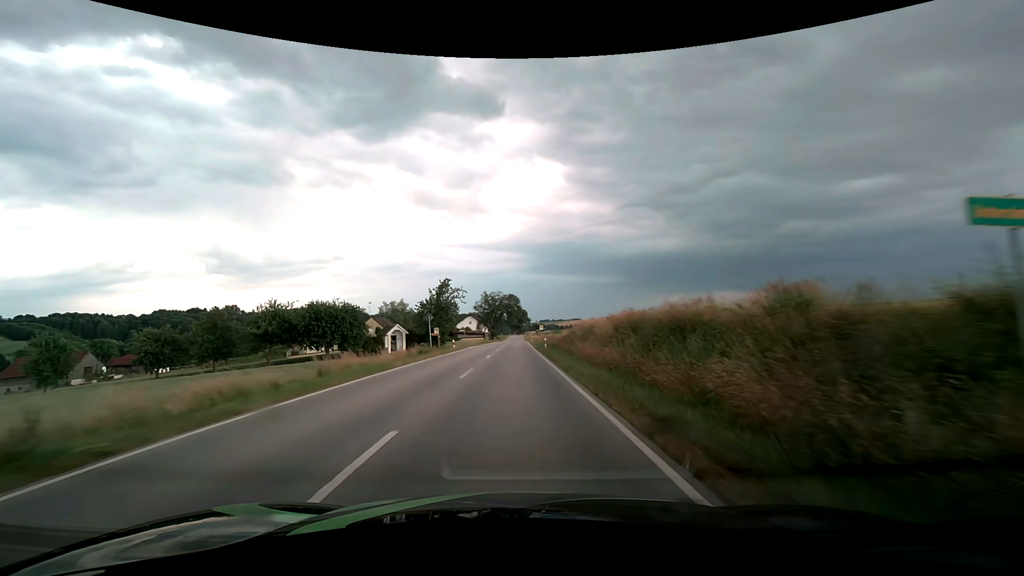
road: secondary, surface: asphalt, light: Day
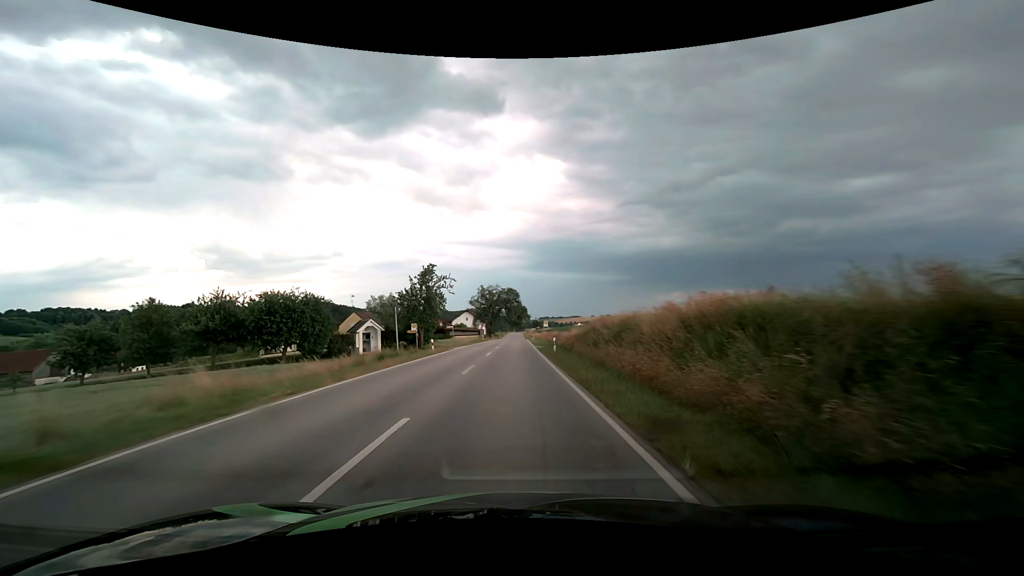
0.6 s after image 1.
(0.0, +11.1) m; 0°
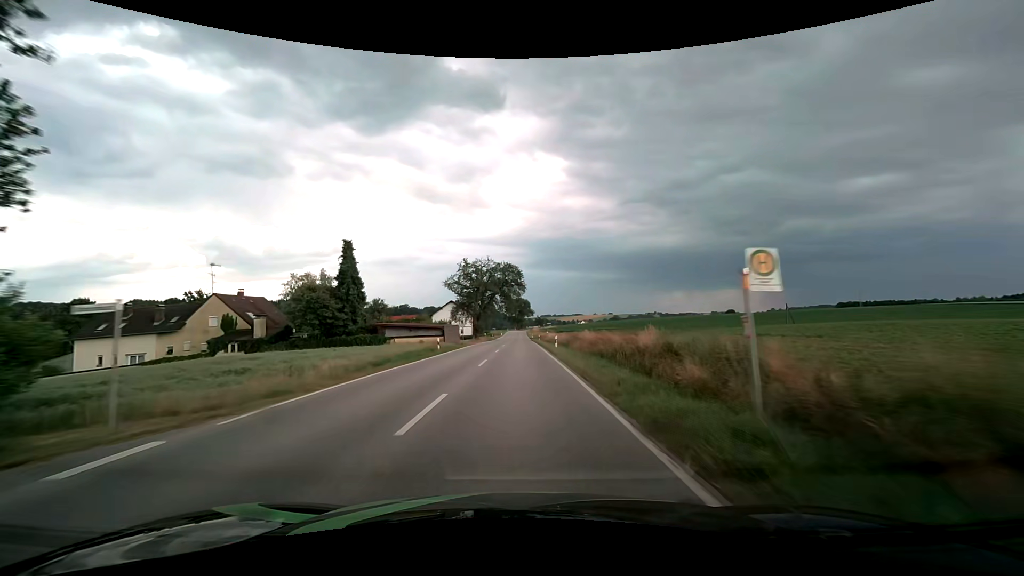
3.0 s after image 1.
(-0.2, +45.4) m; 0°
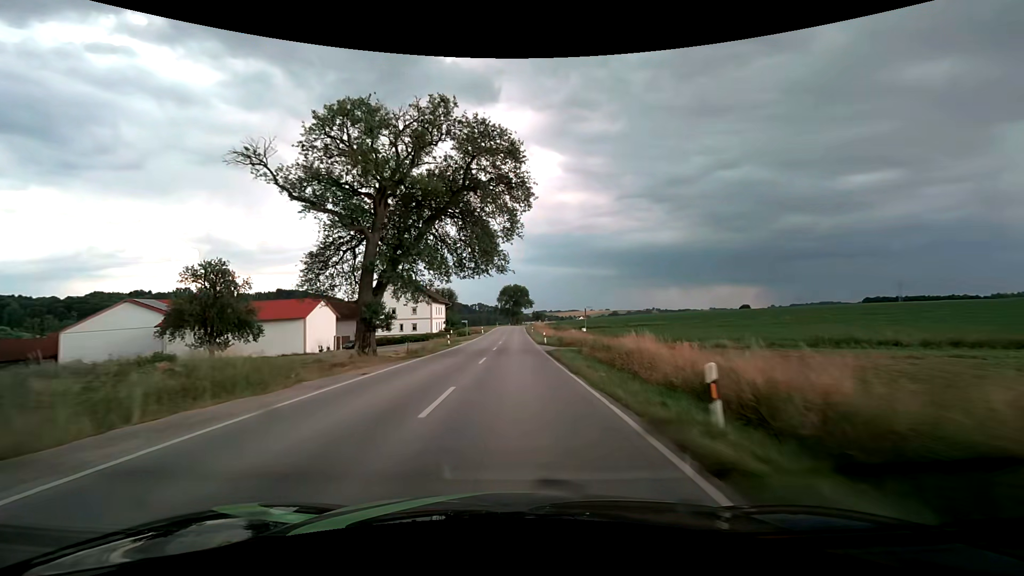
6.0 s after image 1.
(+0.3, +58.8) m; +1°
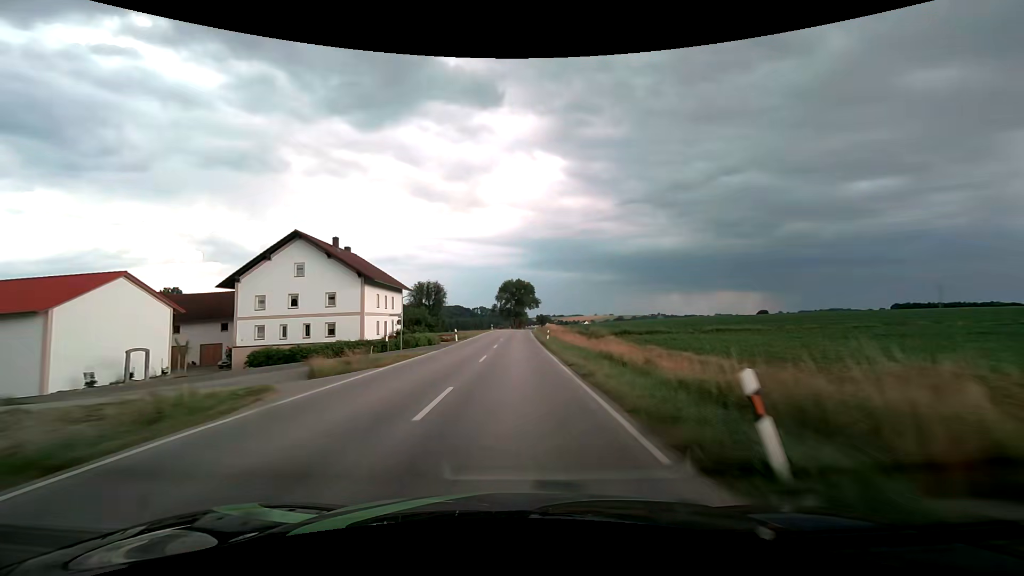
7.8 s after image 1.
(0.0, +36.2) m; 0°
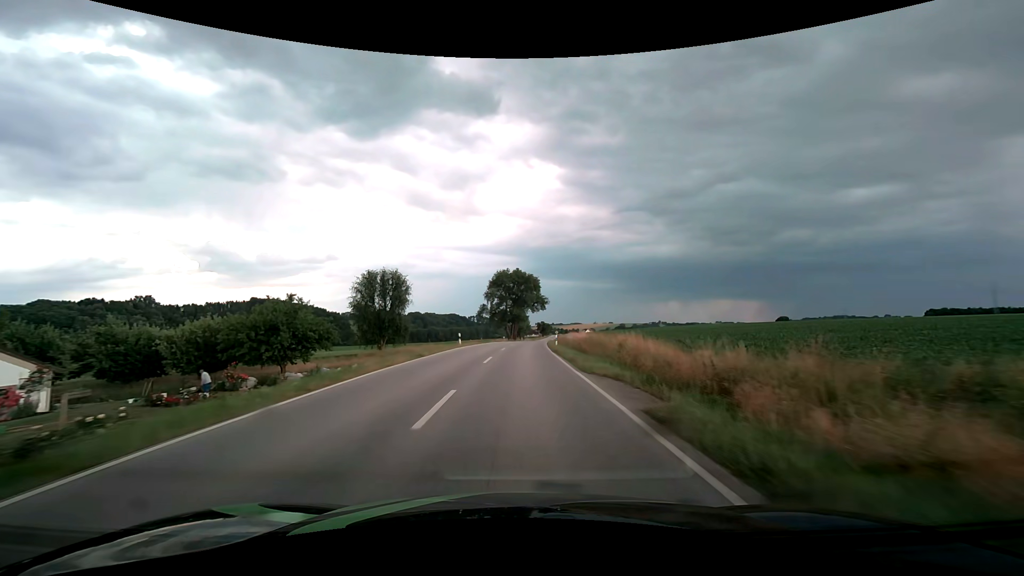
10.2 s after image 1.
(-0.1, +48.7) m; 0°
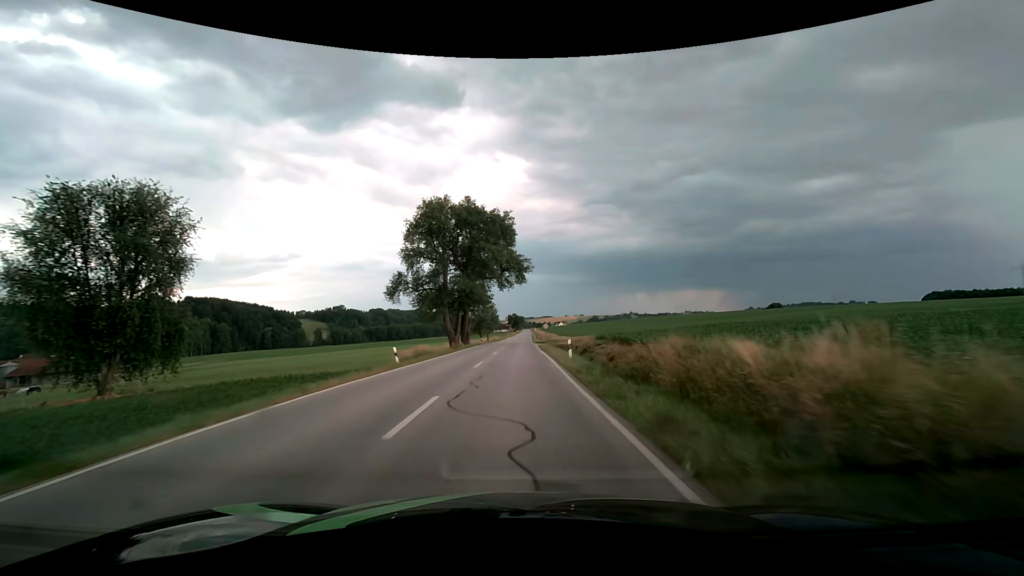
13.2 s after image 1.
(+1.9, +60.2) m; +3°
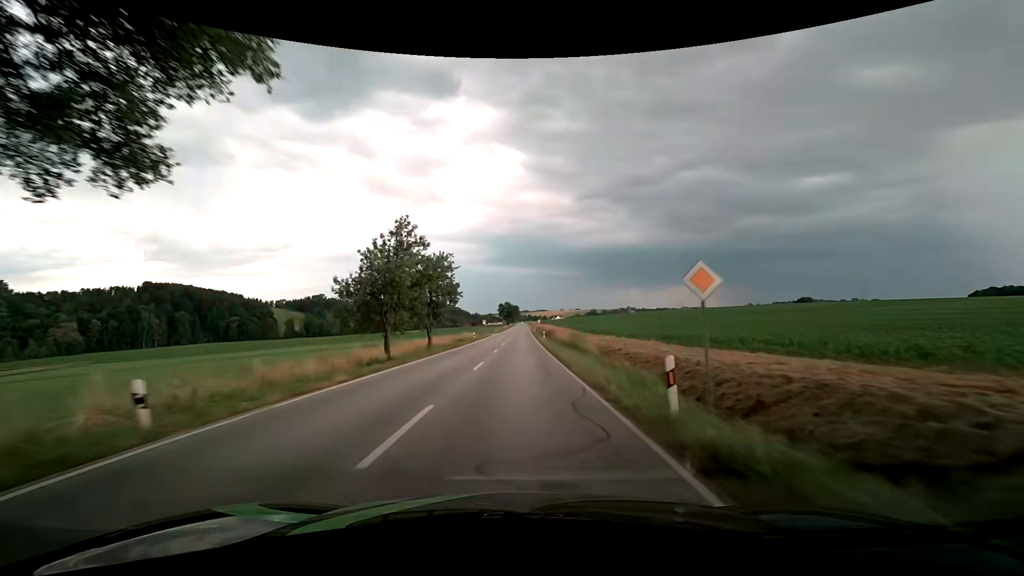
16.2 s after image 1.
(+0.4, +61.5) m; +1°
(0, +10) (0, +20) (0, +30) (0, +40) (0, +50) (0, +60) (+1, +70) (+1, +80) (+1, +90) (+1, +100) m
